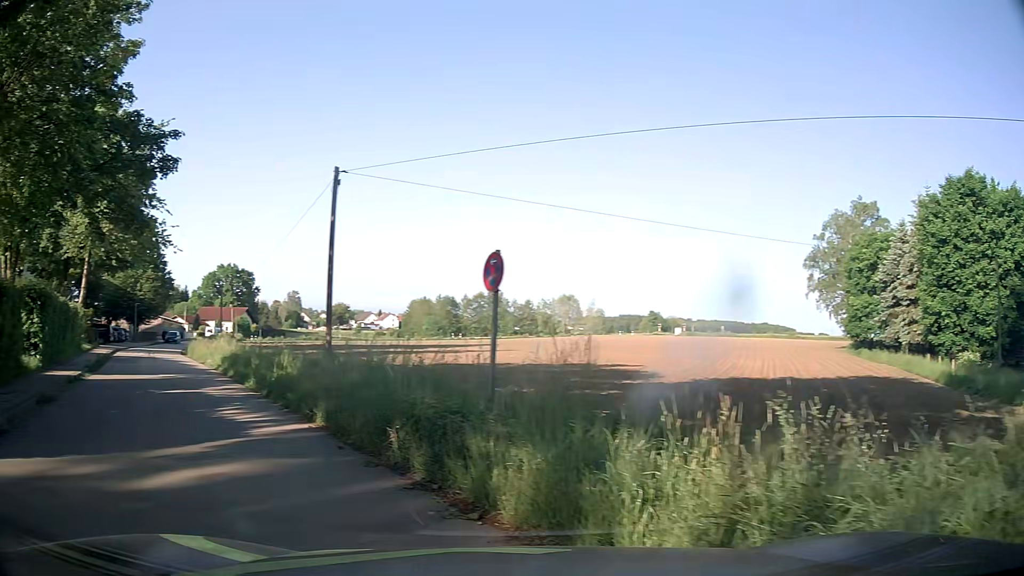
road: service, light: Day
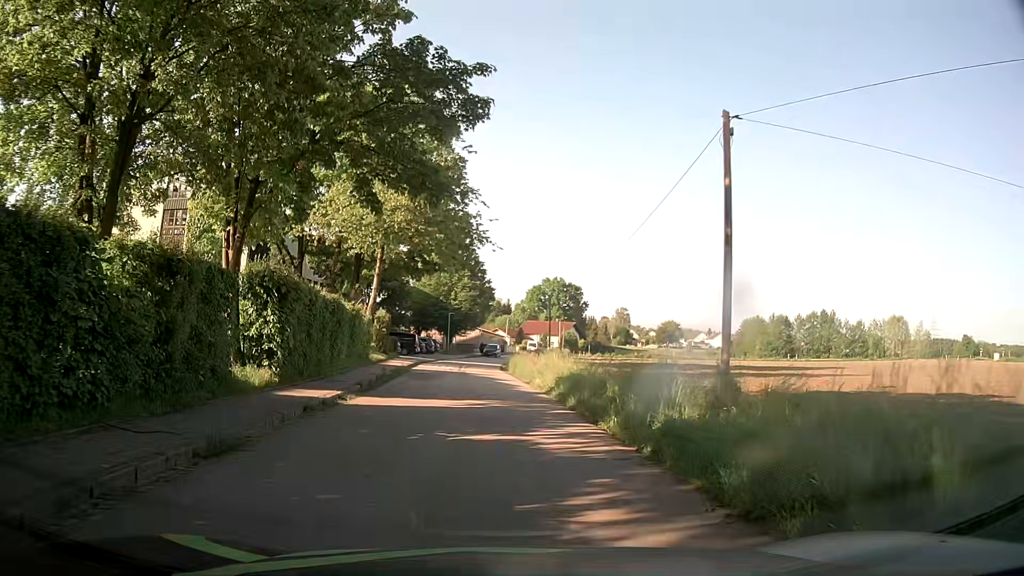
(-2.3, +6.7) m; -29°
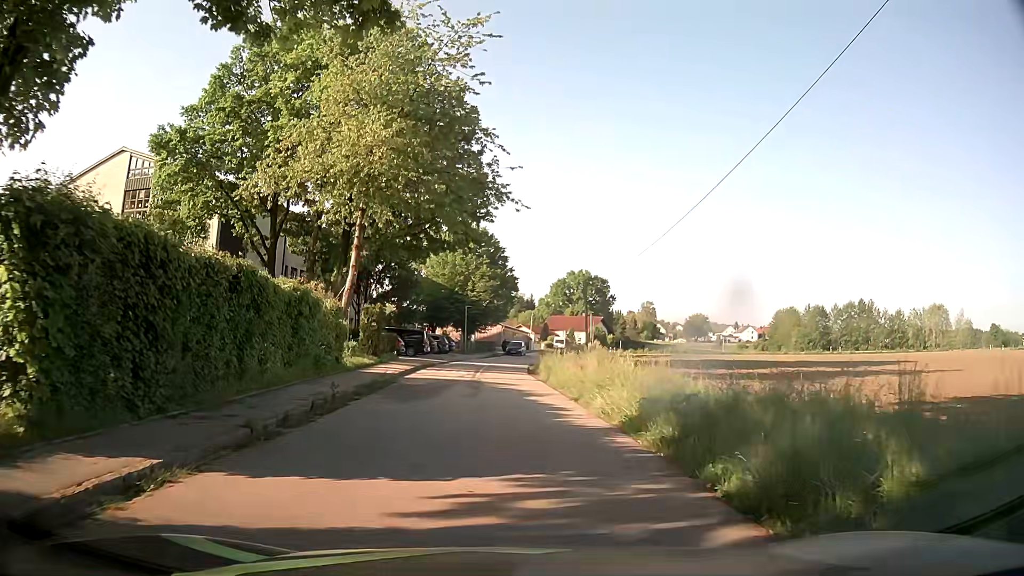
(+0.2, +10.1) m; -1°
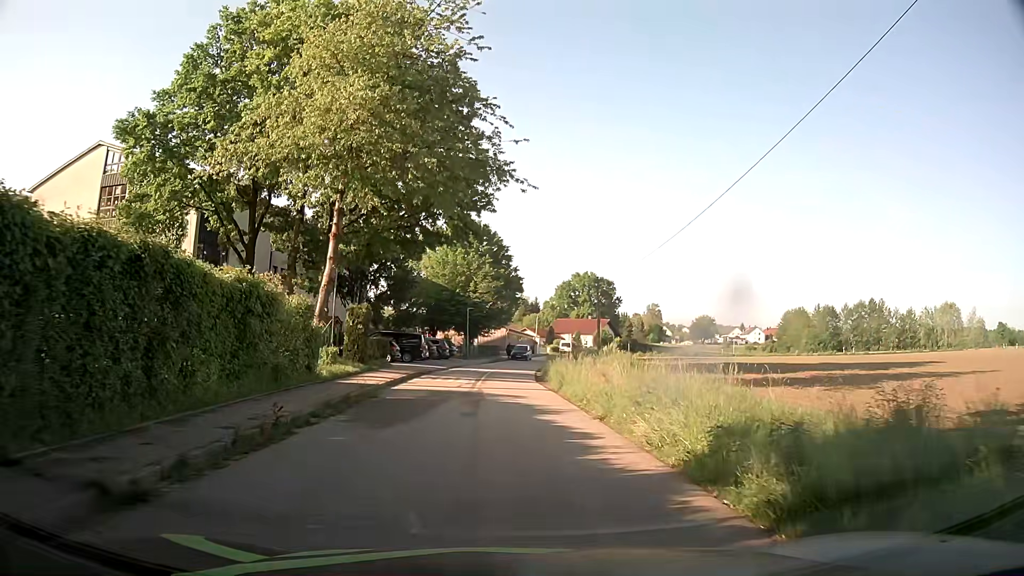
(+0.1, +3.9) m; 0°
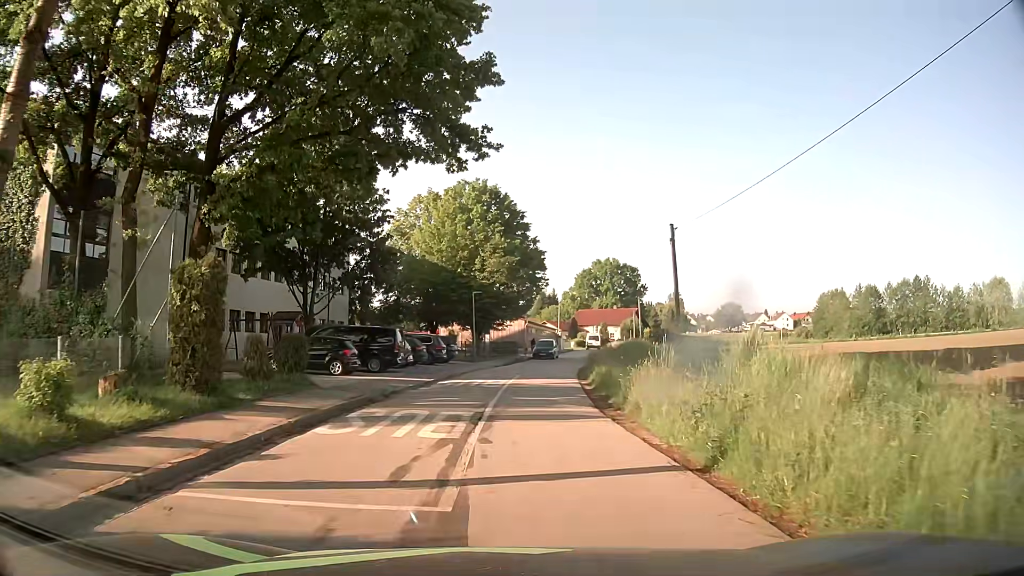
(0.0, +15.9) m; 0°
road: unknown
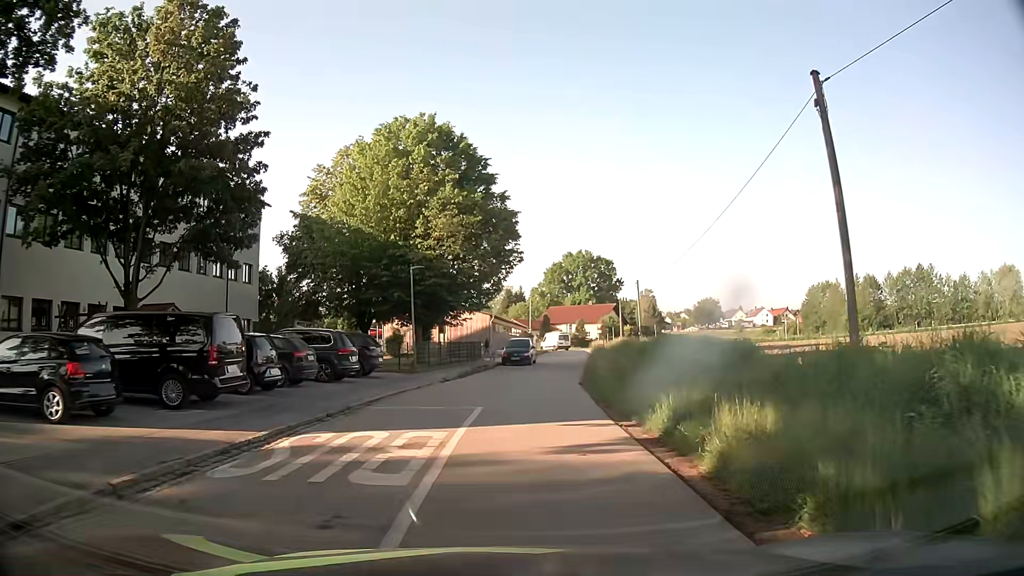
(+0.3, +15.3) m; +3°
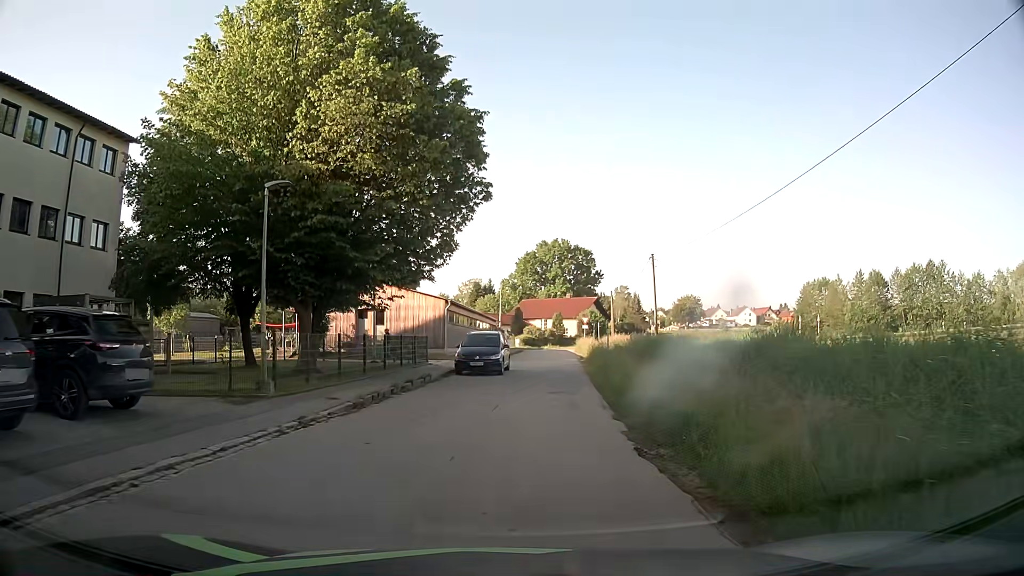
(+0.4, +15.3) m; +3°
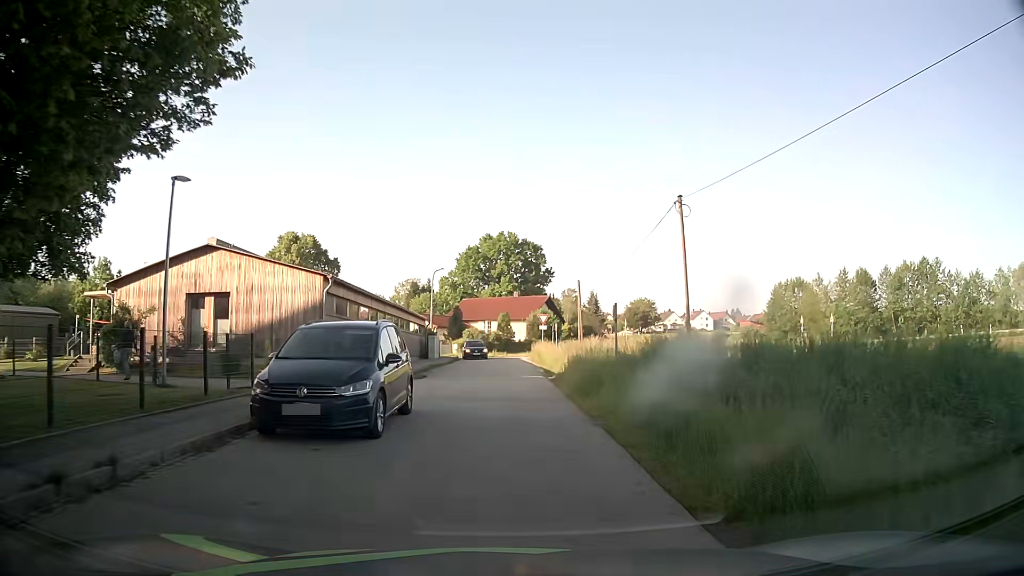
(+0.7, +16.3) m; +5°
